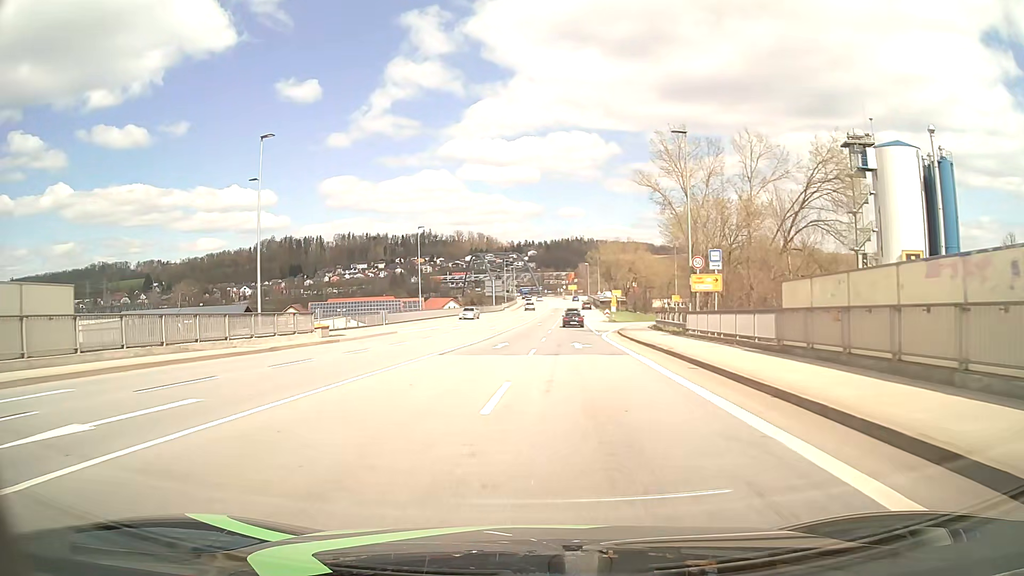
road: primary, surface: asphalt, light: Day
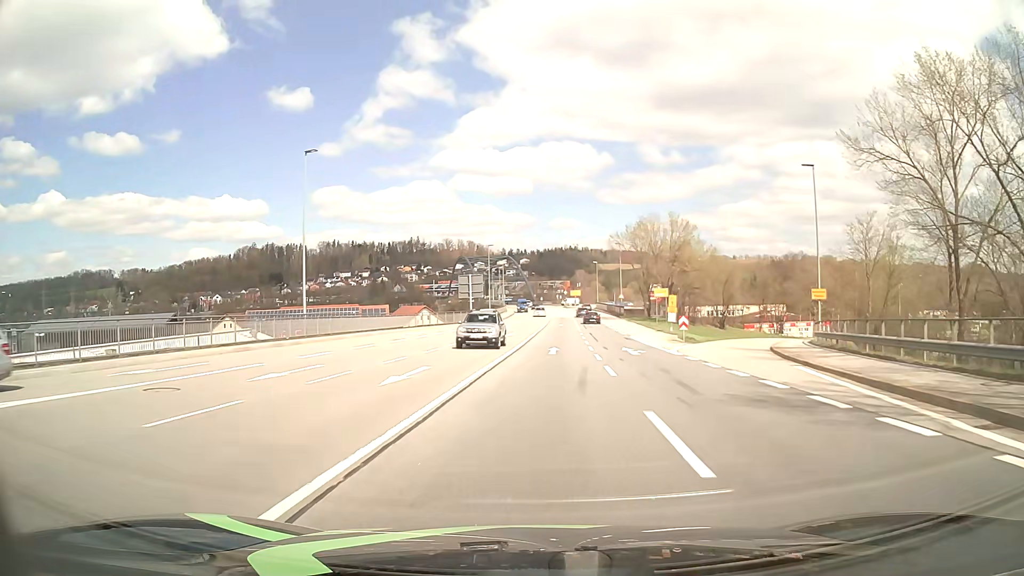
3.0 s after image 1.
(-0.9, +39.4) m; 0°
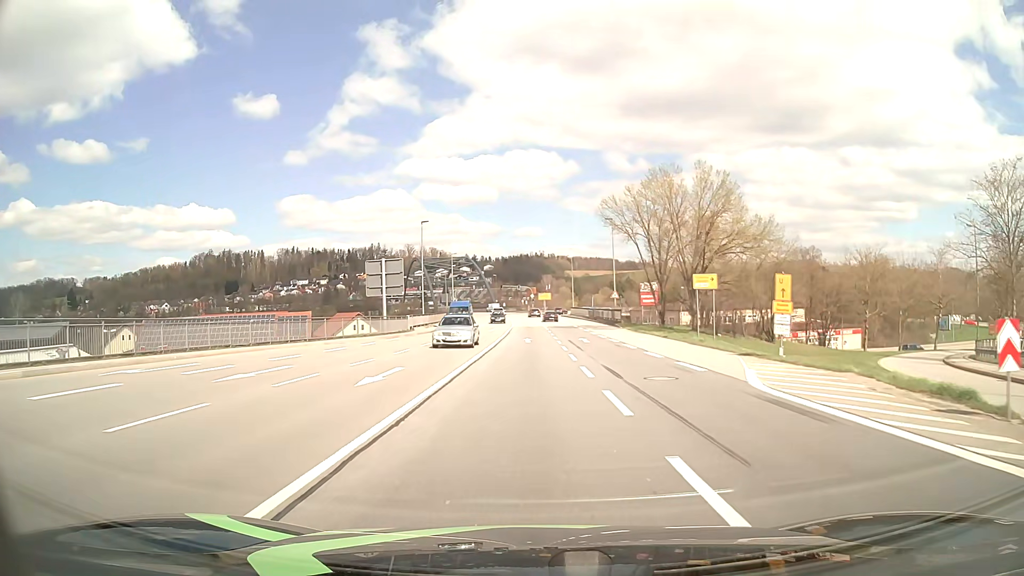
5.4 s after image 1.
(+1.2, +30.3) m; +3°
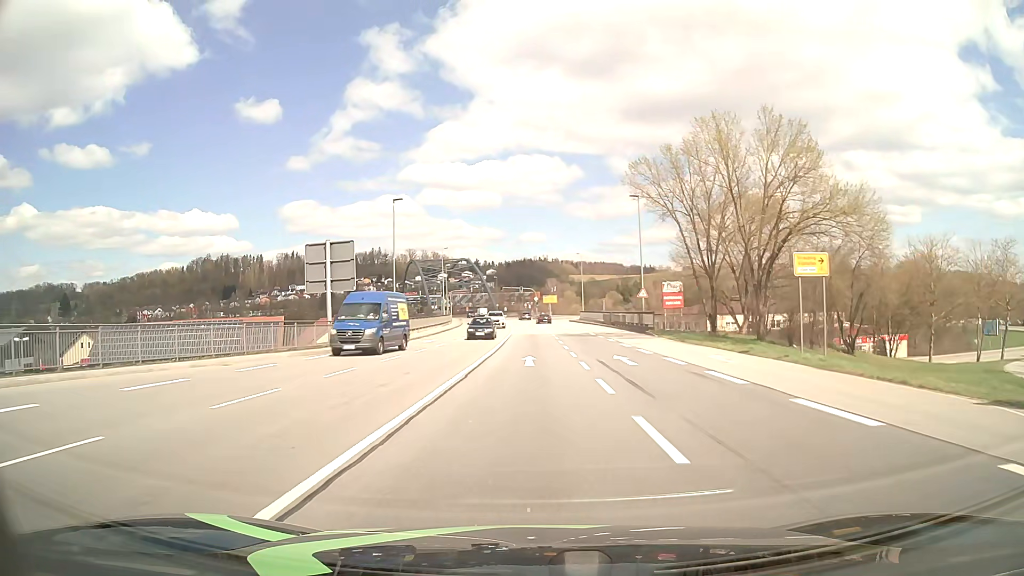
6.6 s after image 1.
(0.0, +15.1) m; 0°
